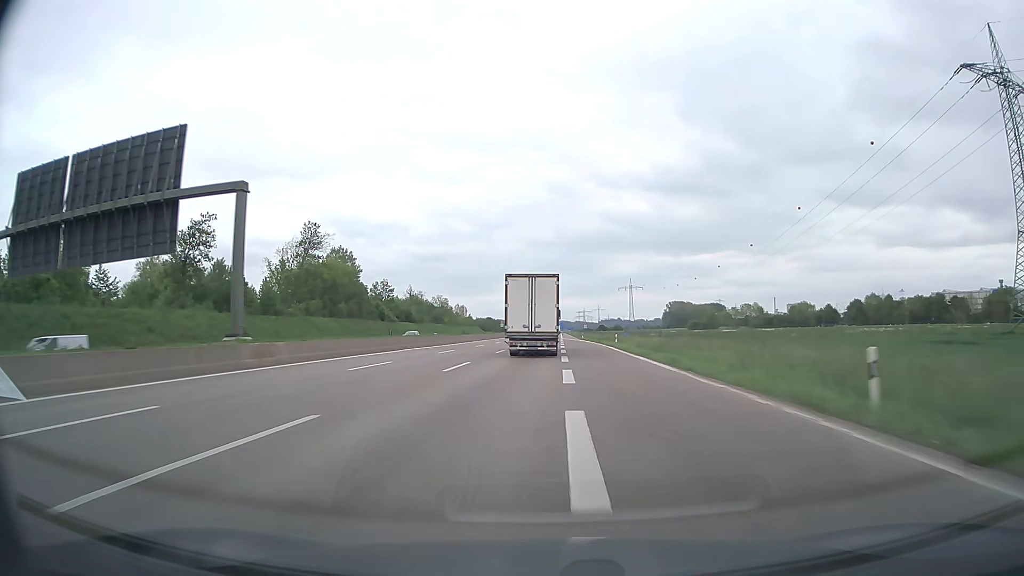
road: motorway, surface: asphalt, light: Day
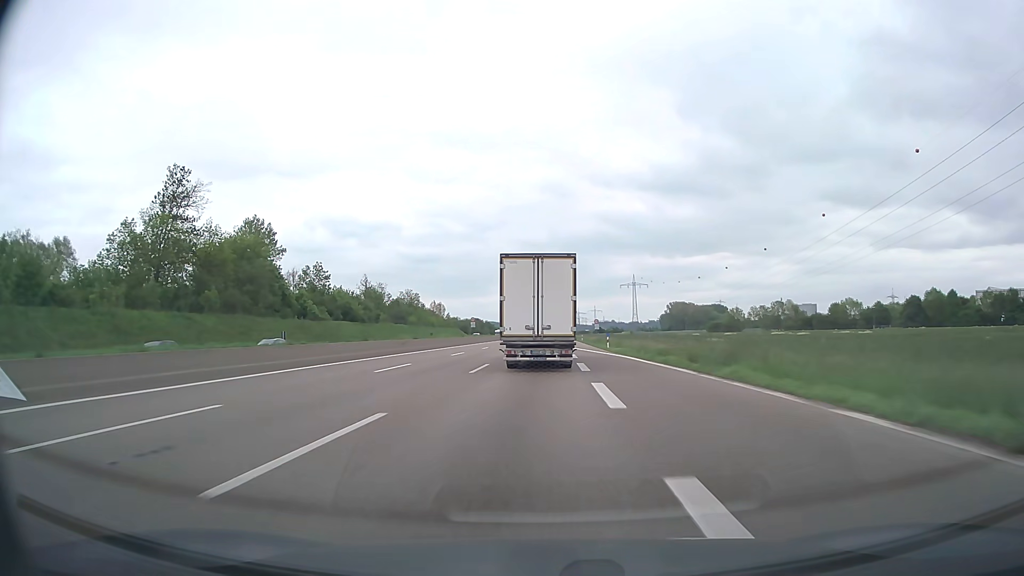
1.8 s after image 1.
(+0.2, +52.7) m; 0°
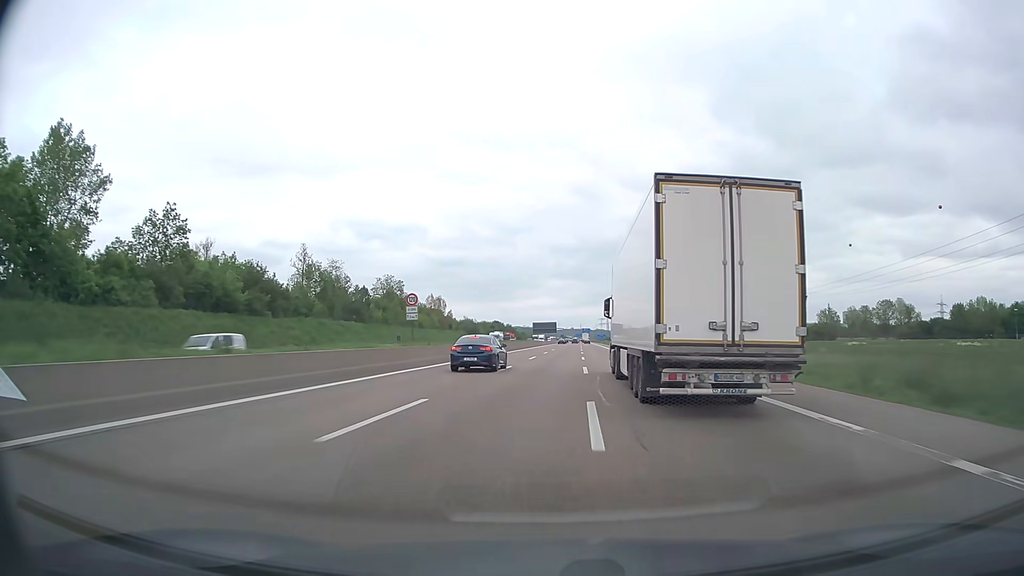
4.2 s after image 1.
(-1.9, +70.1) m; -2°
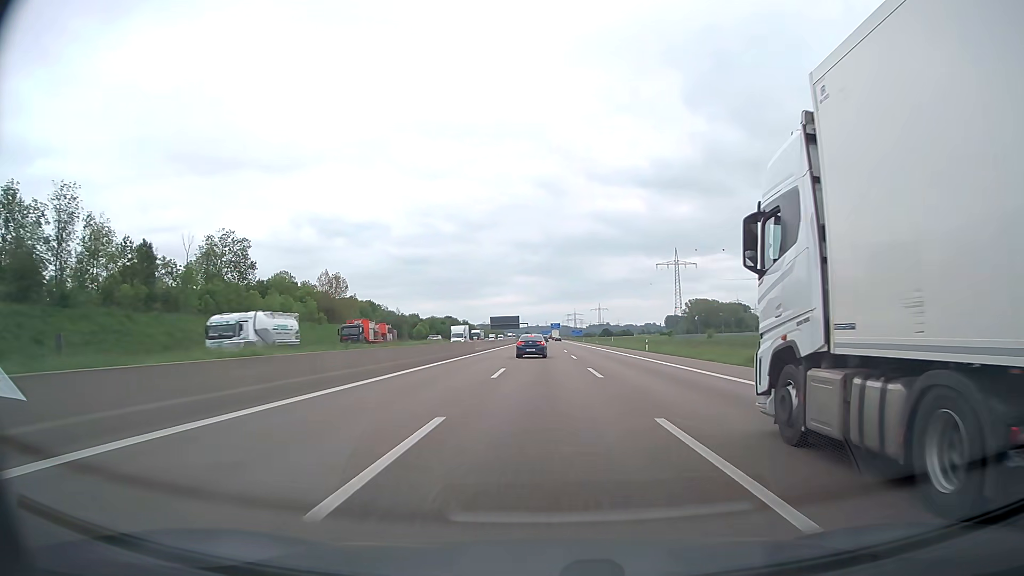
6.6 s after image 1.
(+2.6, +75.8) m; +3°
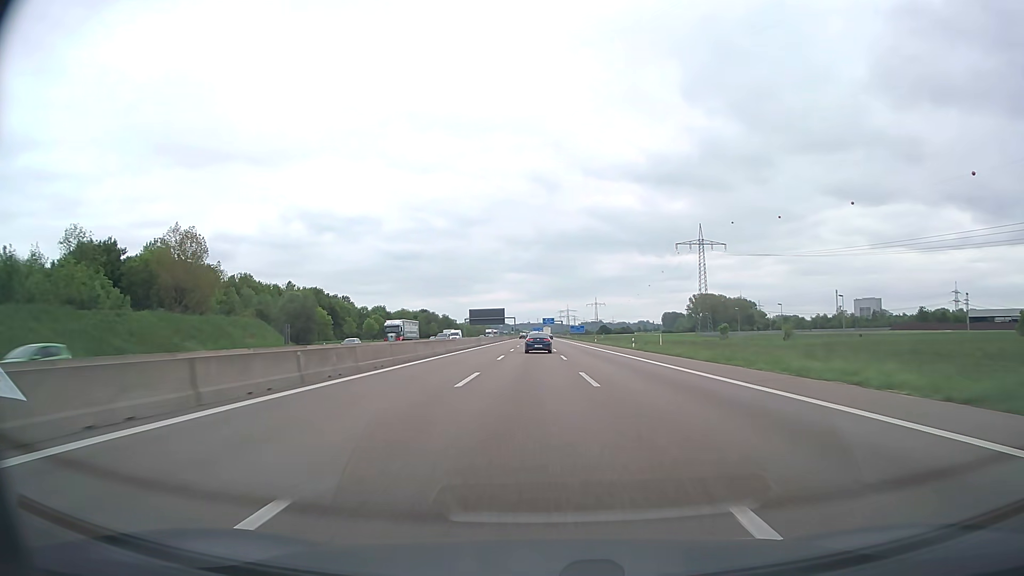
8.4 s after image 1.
(+0.4, +59.4) m; +1°
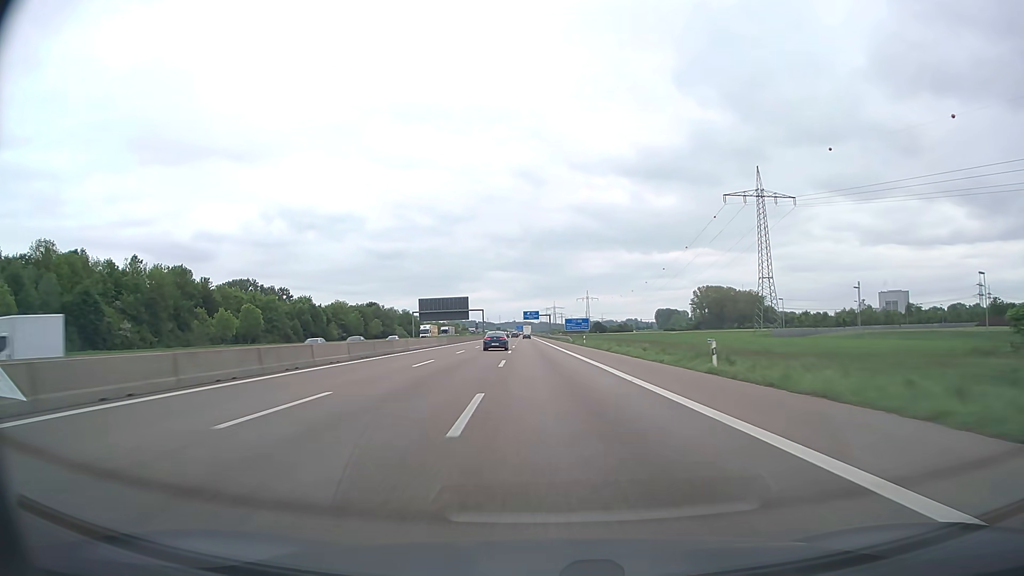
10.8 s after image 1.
(+1.5, +80.5) m; +1°
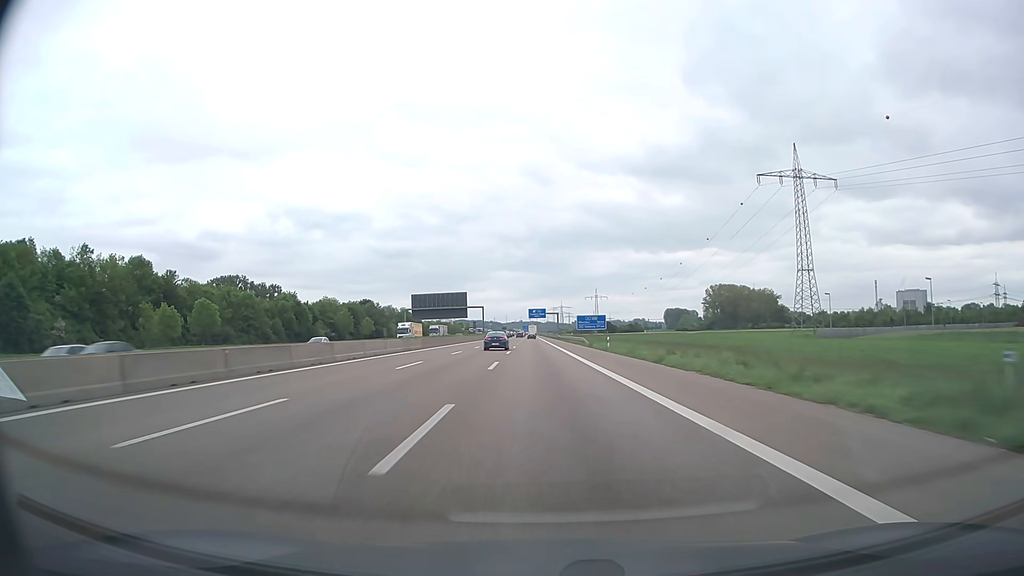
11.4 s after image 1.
(-0.1, +20.2) m; -1°
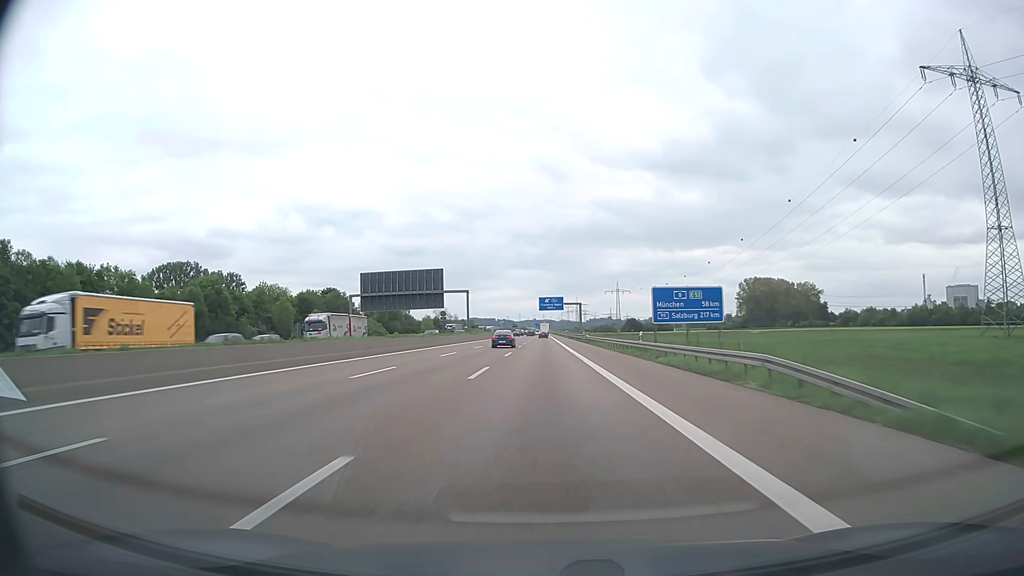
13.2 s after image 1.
(-0.7, +59.9) m; -1°
(0, +10) (0, +20) (0, +30) (0, +40) (0, +50) (0, +60) (0, +70) (0, +80) (0, +90) (0, +100) m
